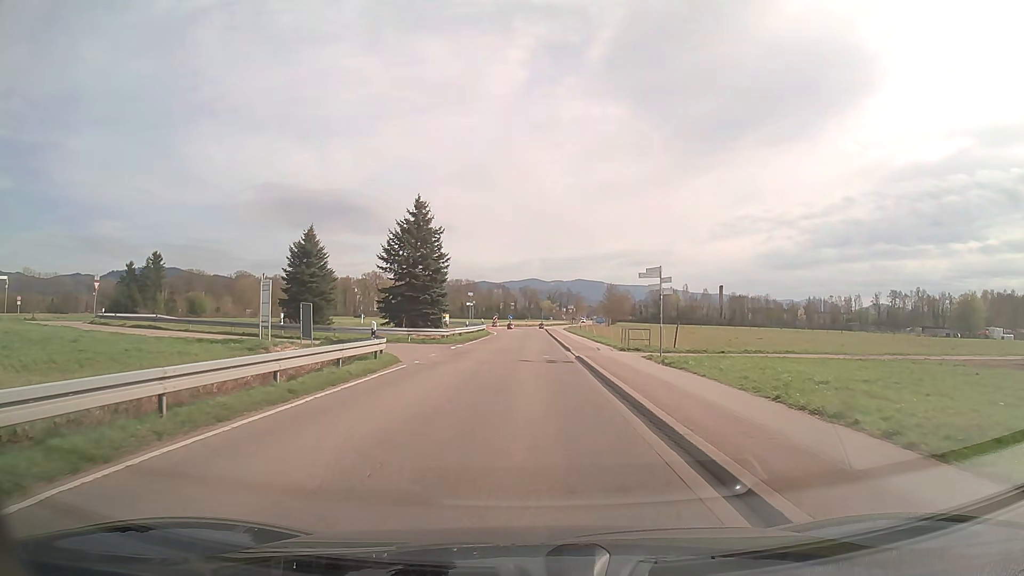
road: tertiary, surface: asphalt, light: Day
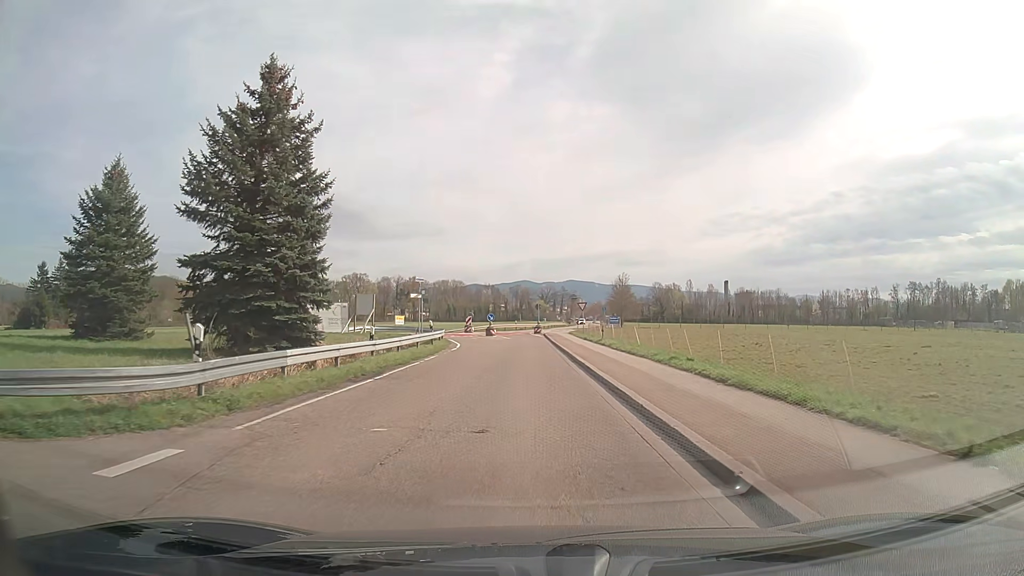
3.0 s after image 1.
(+0.2, +28.9) m; +1°
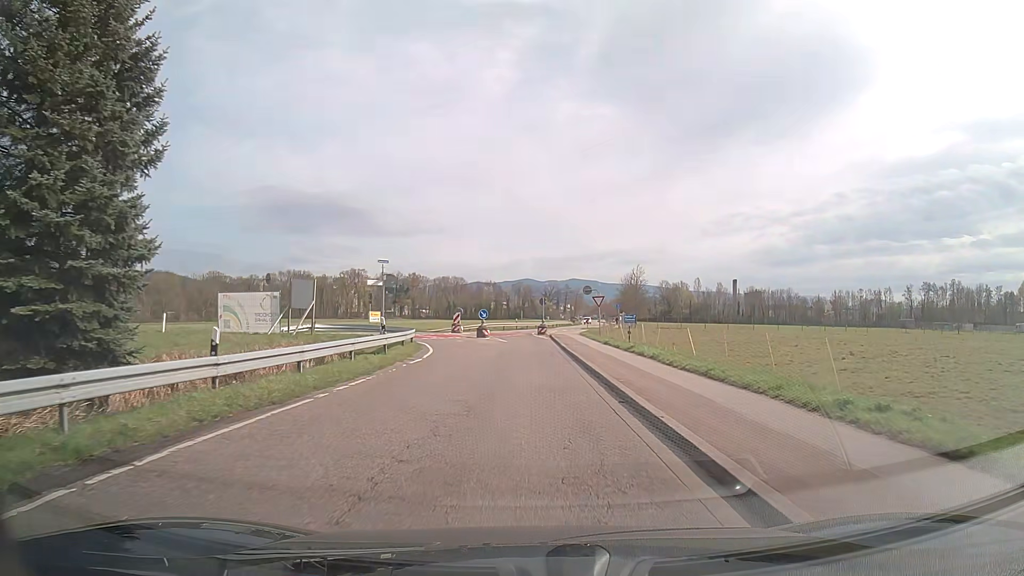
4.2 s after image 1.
(0.0, +11.4) m; 0°
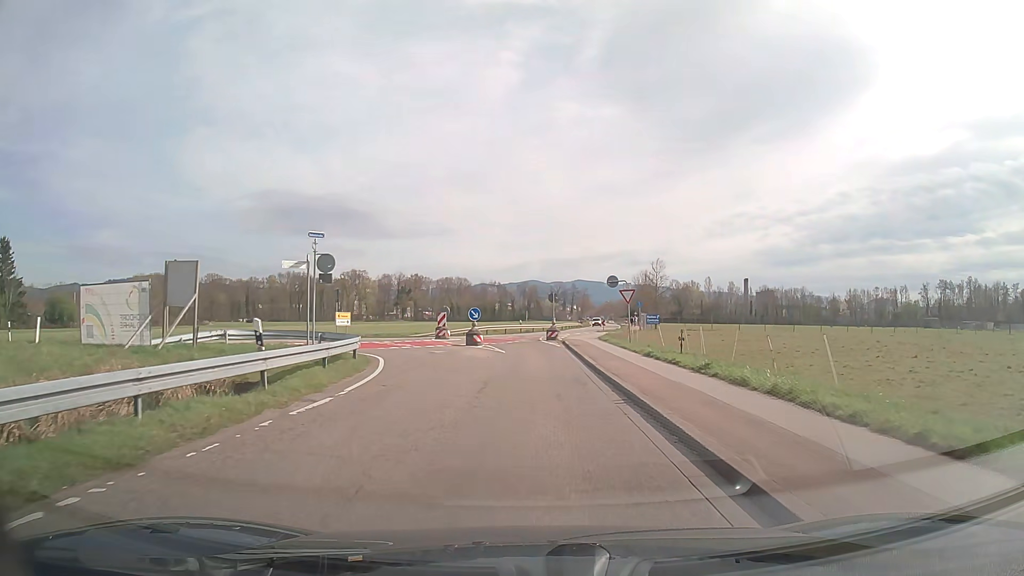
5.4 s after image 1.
(0.0, +10.8) m; 0°
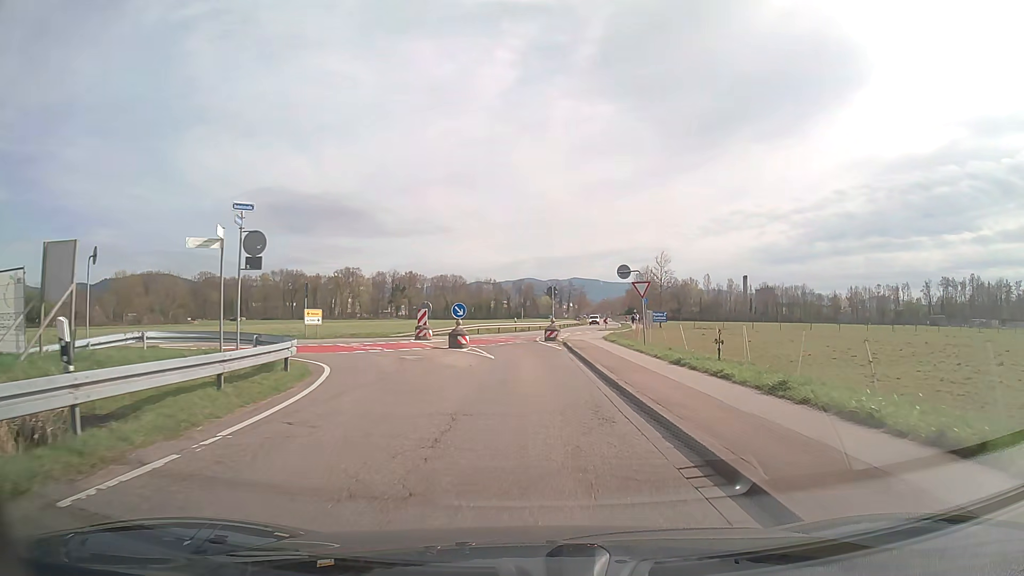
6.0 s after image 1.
(0.0, +5.3) m; 0°
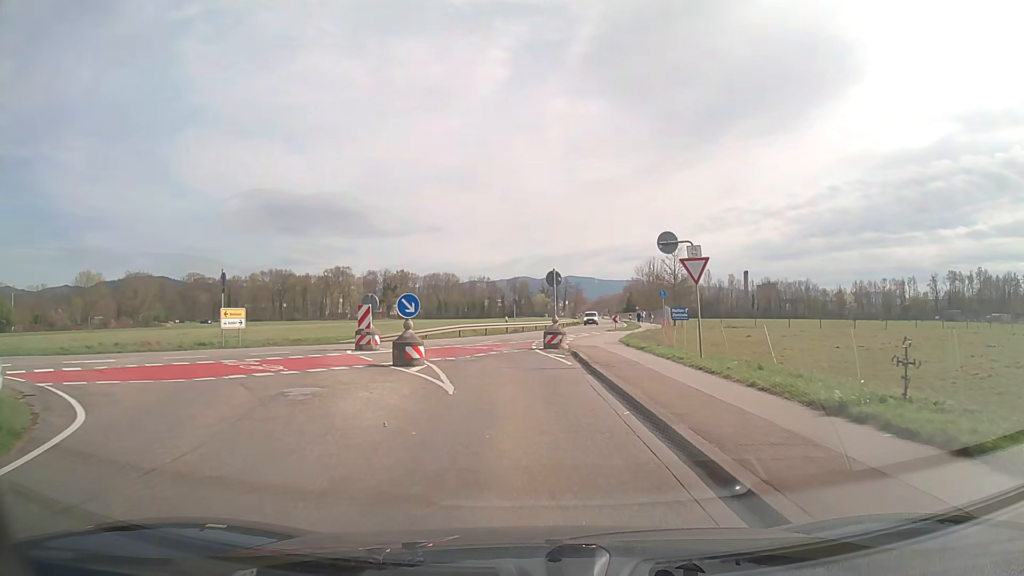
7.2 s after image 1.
(+0.1, +10.0) m; 0°
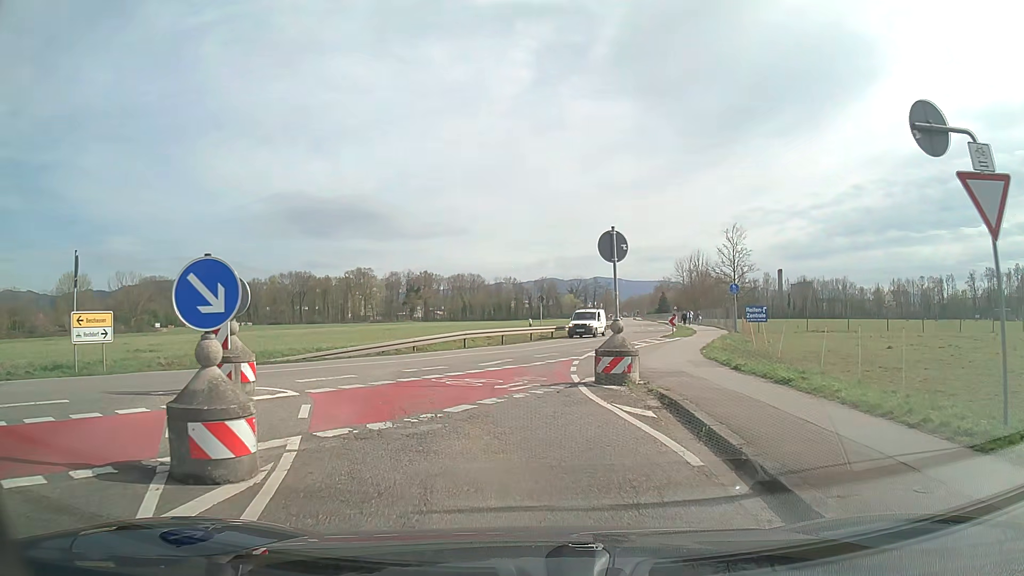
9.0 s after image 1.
(-0.1, +11.4) m; -2°
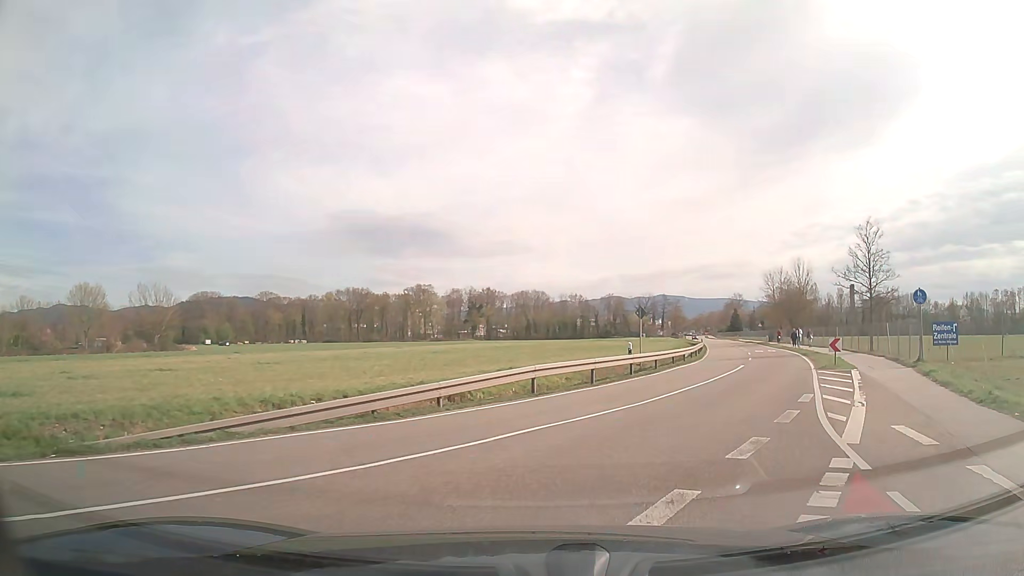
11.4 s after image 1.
(-1.2, +12.8) m; -5°
(+1, +10) (+5, +19) (+9, +28) (+13, +37) (+17, +47) (+19, +56) (+22, +66) (+24, +76) (+27, +86) (+29, +95) m
